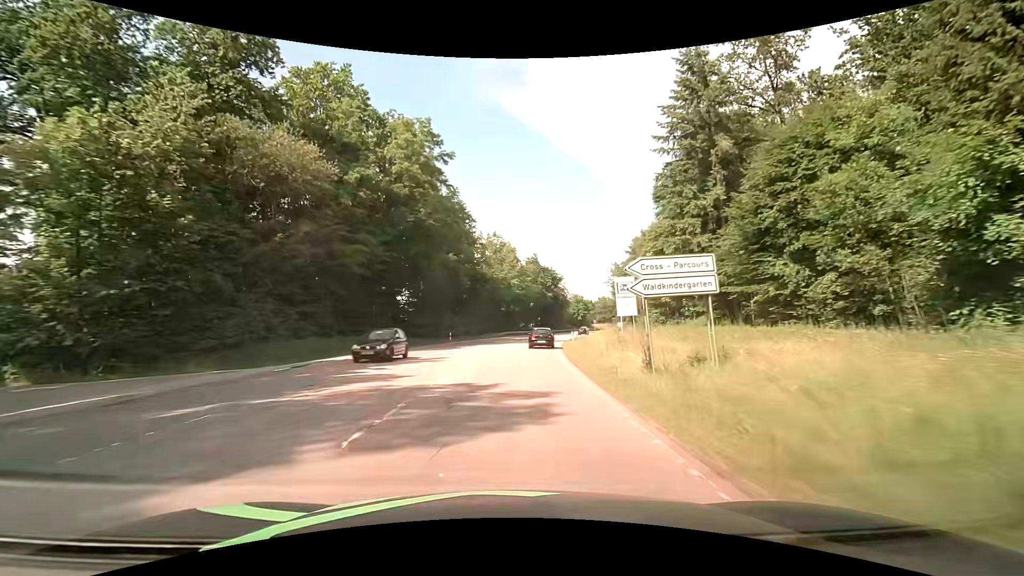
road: secondary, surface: asphalt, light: Day
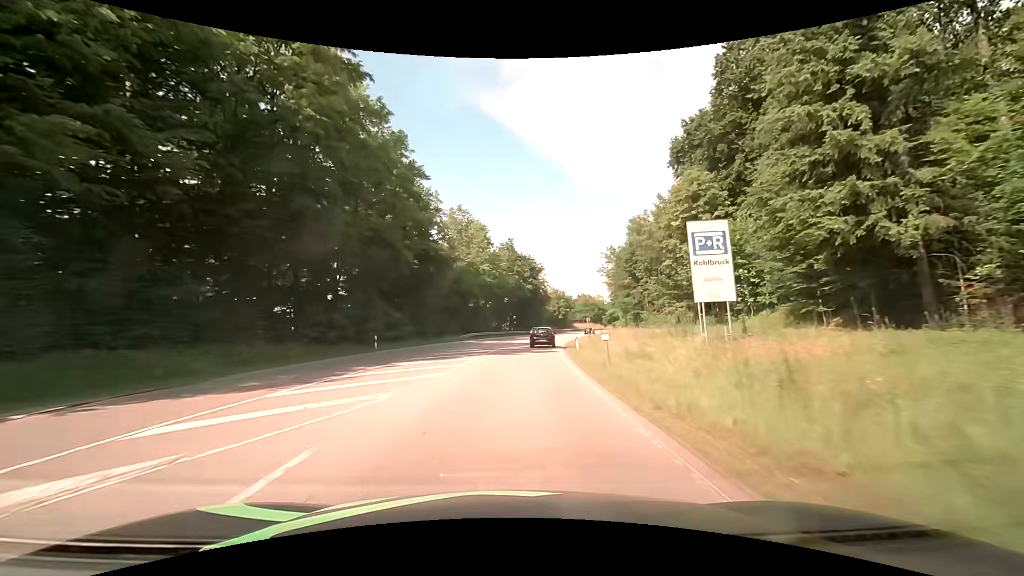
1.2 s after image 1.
(+0.5, +21.1) m; +3°
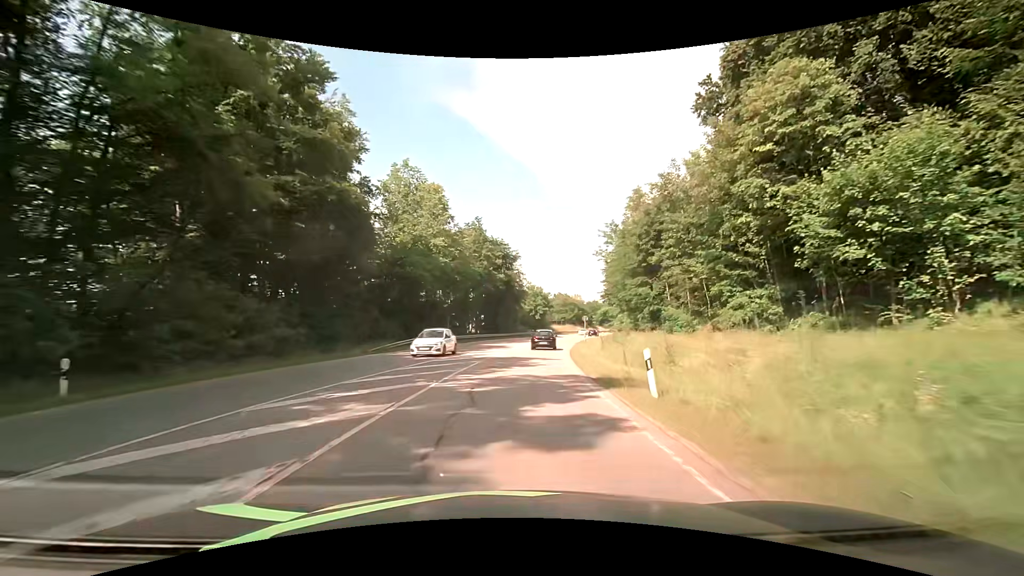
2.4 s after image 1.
(+0.5, +21.5) m; +4°
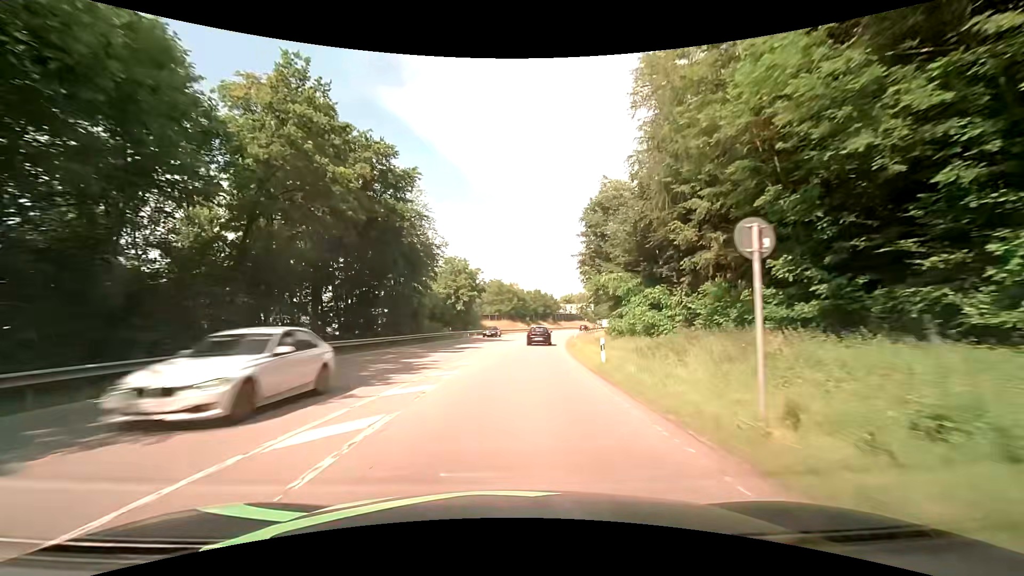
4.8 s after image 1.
(+2.7, +43.9) m; +8°
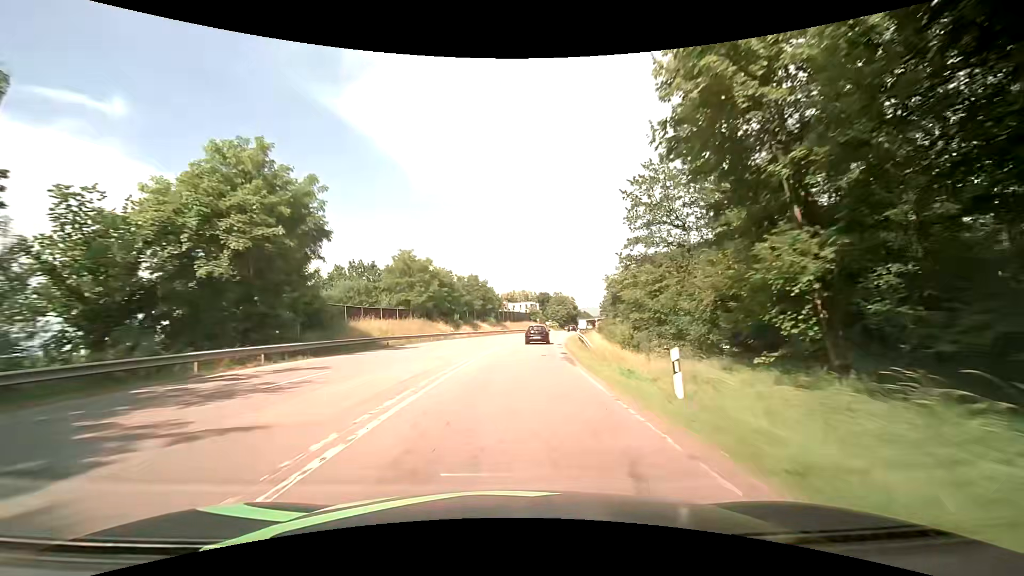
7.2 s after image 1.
(+2.9, +45.3) m; +7°
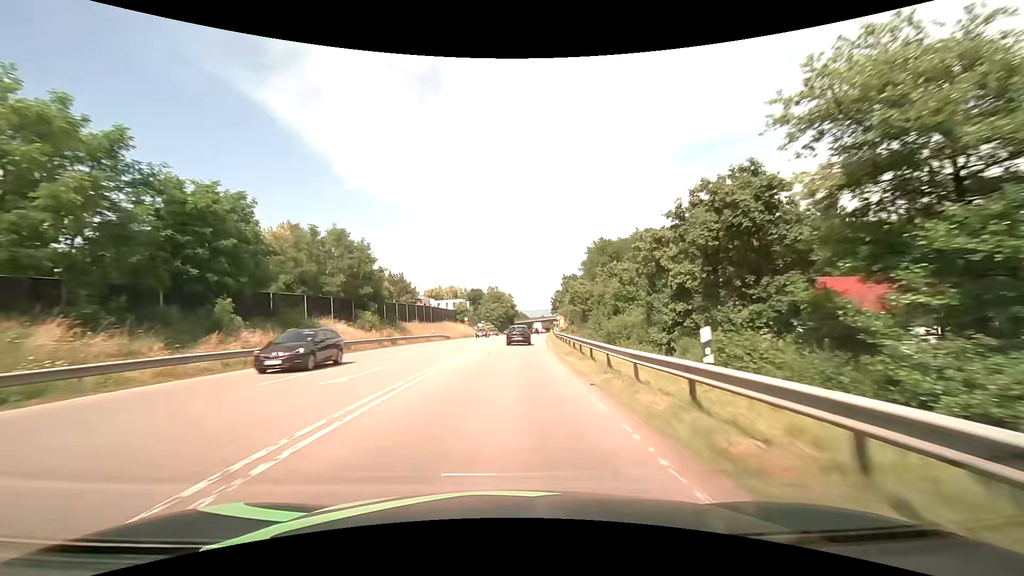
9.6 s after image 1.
(+3.4, +46.1) m; +8°
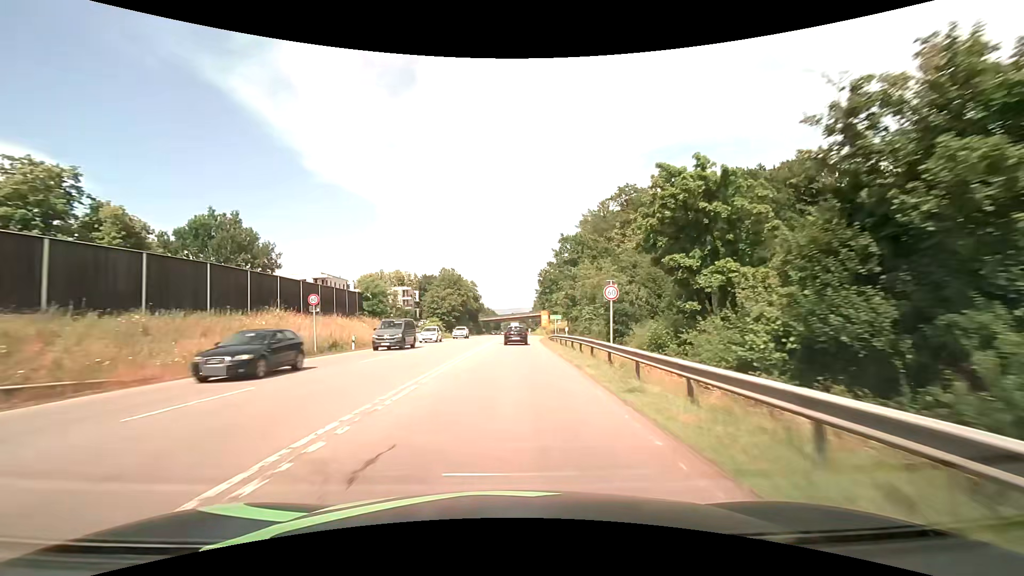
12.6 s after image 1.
(+2.4, +55.1) m; +4°
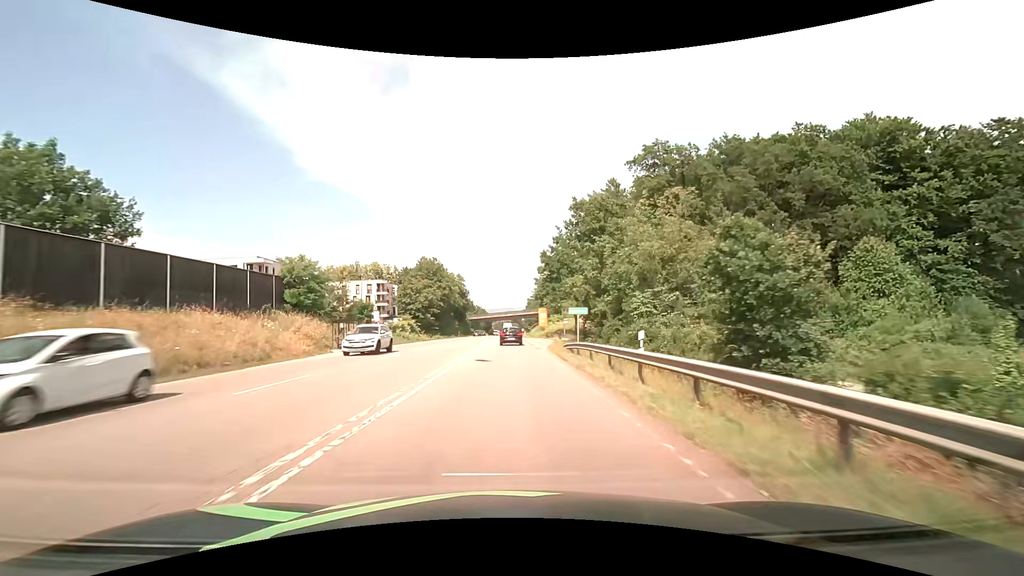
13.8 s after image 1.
(+0.2, +20.3) m; +1°
(0, +10) (0, +20) (0, +30) (0, +40) (0, +50) (0, +60) (0, +70) (0, +80) (+1, +90) (+1, +100) m
